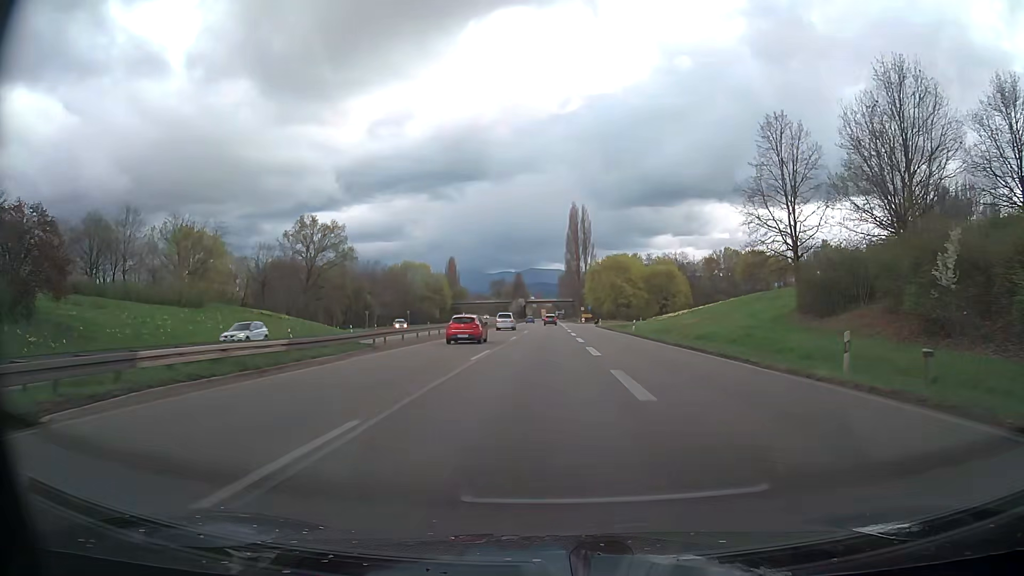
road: trunk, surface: asphalt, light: Day
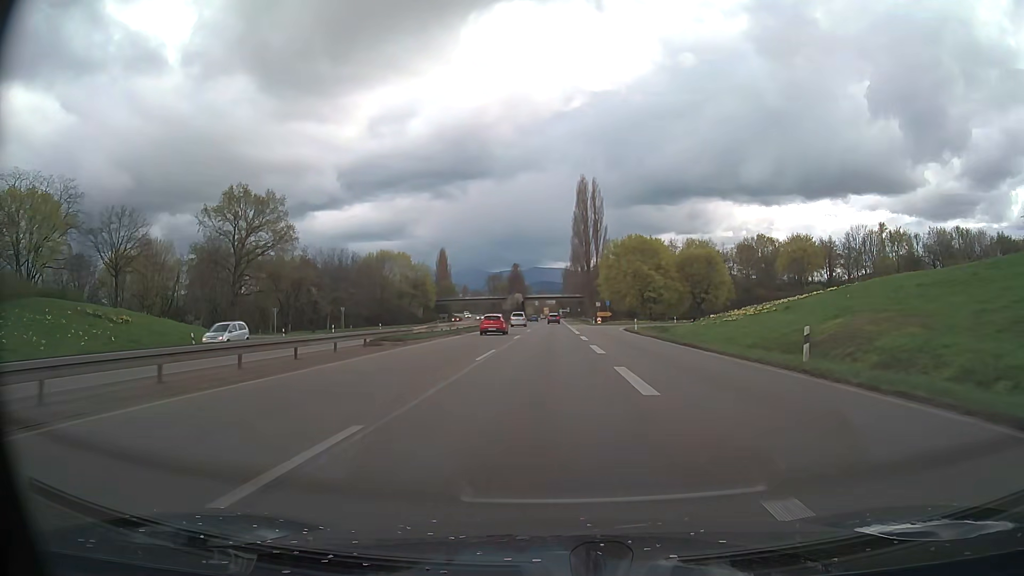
(-0.4, +36.4) m; -1°
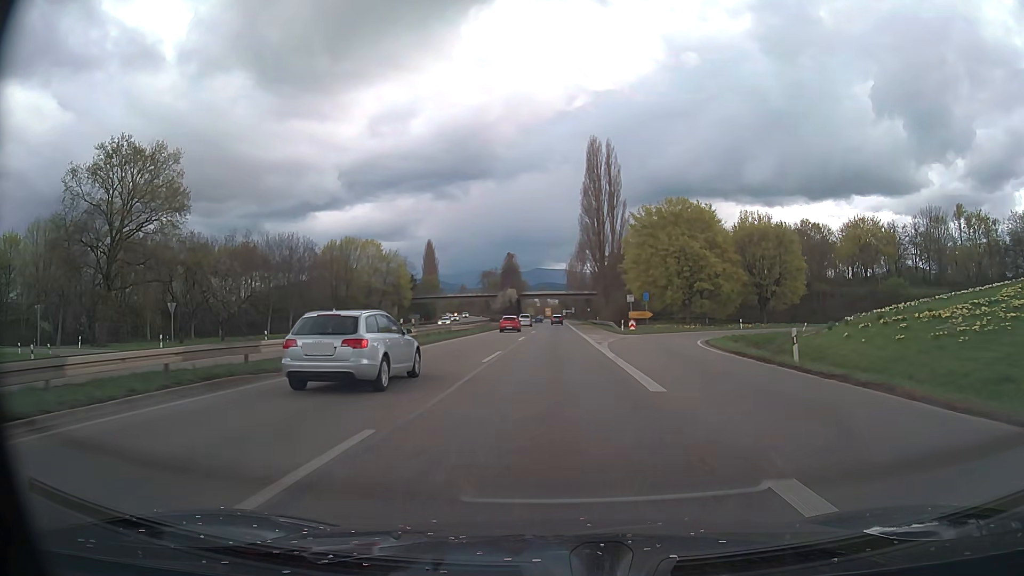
(0.0, +36.1) m; 0°
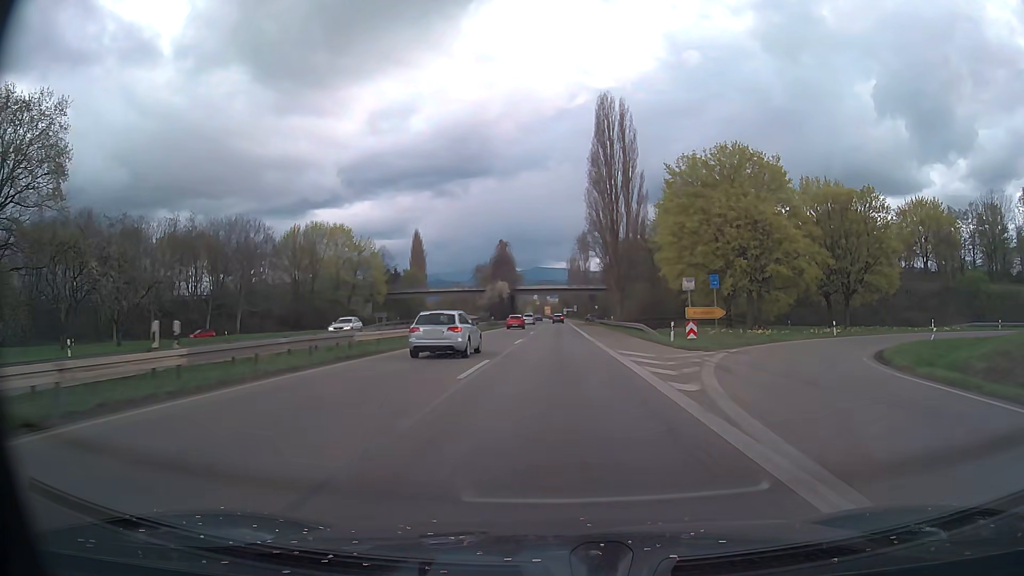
(0.0, +23.9) m; 0°
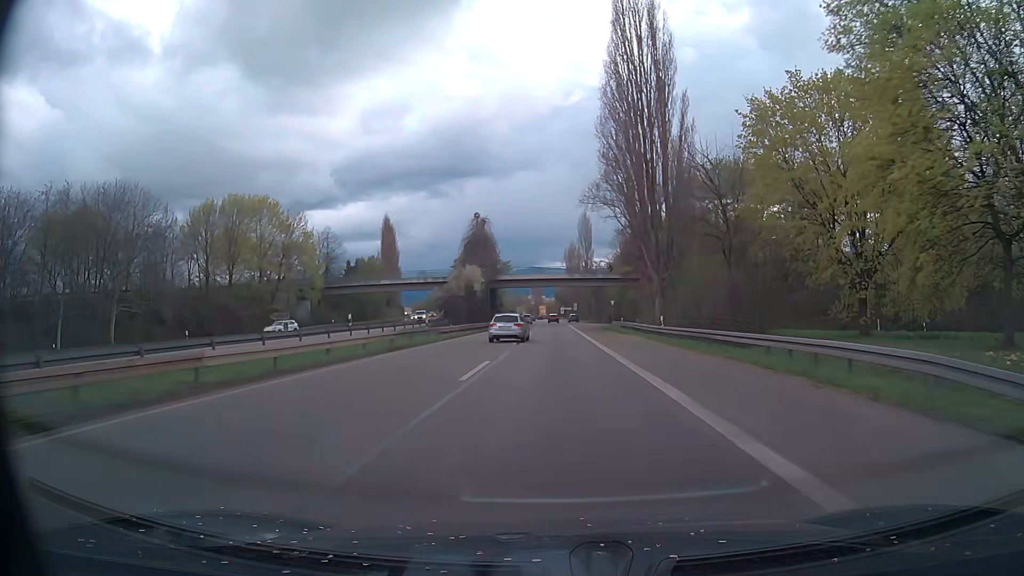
(+0.1, +36.0) m; 0°
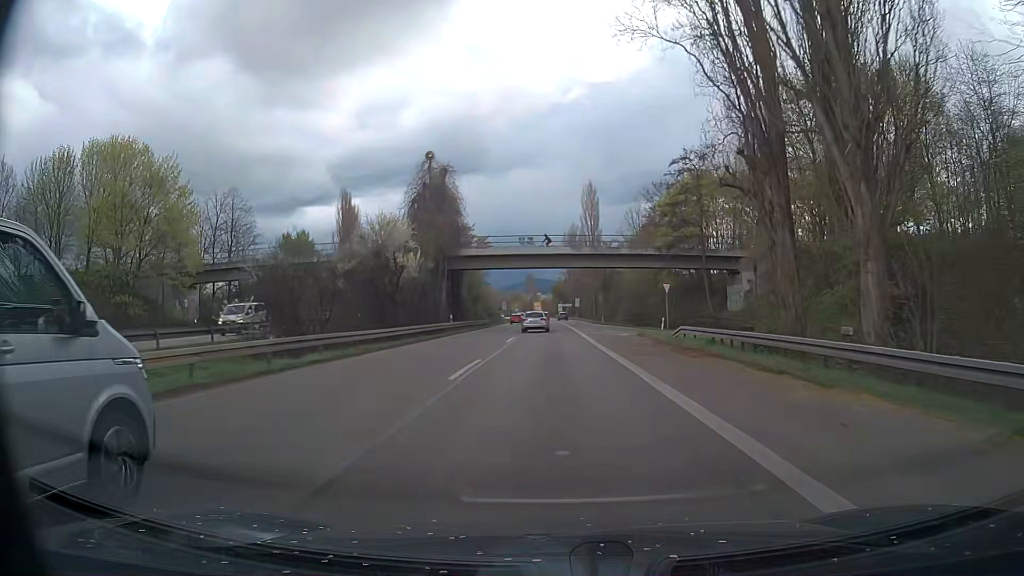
(+0.2, +36.5) m; +1°
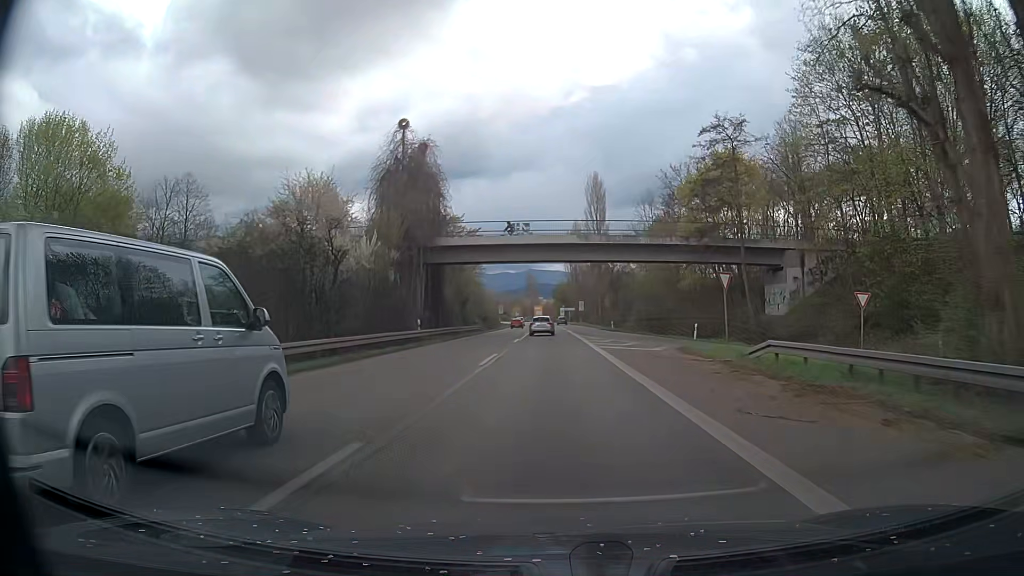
(0.0, +12.2) m; 0°
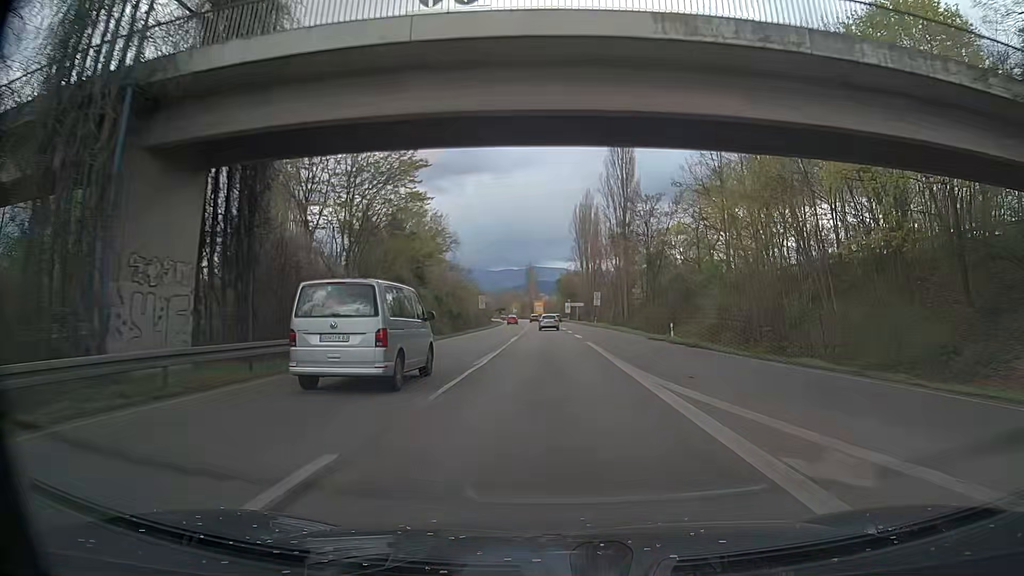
(-0.2, +36.9) m; -1°
(0, +10) (0, +20) (0, +30) (0, +40) (0, +50) (0, +60) (-1, +70) (-1, +80) (-1, +90) (-1, +100) m
